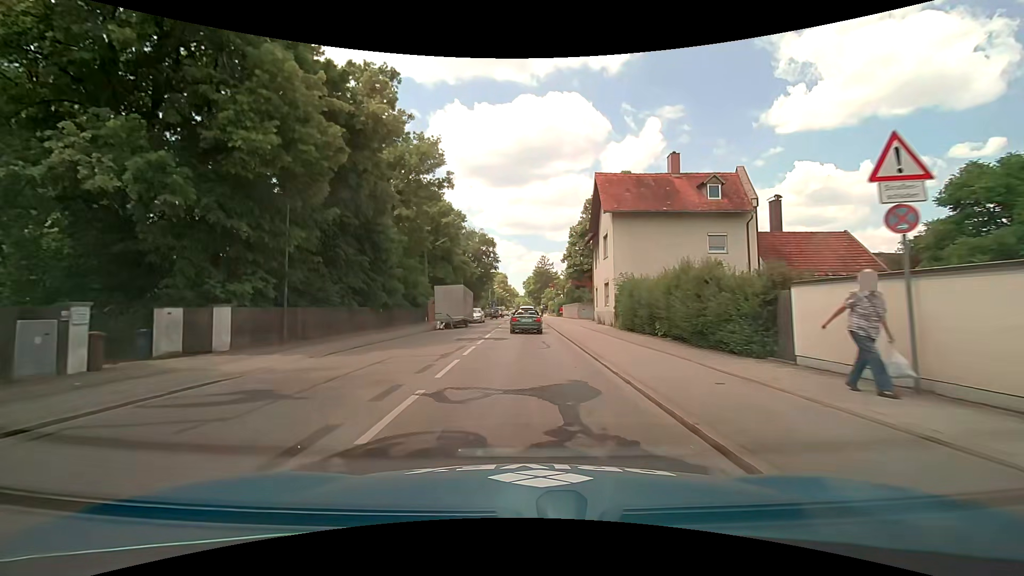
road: tertiary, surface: asphalt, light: Day
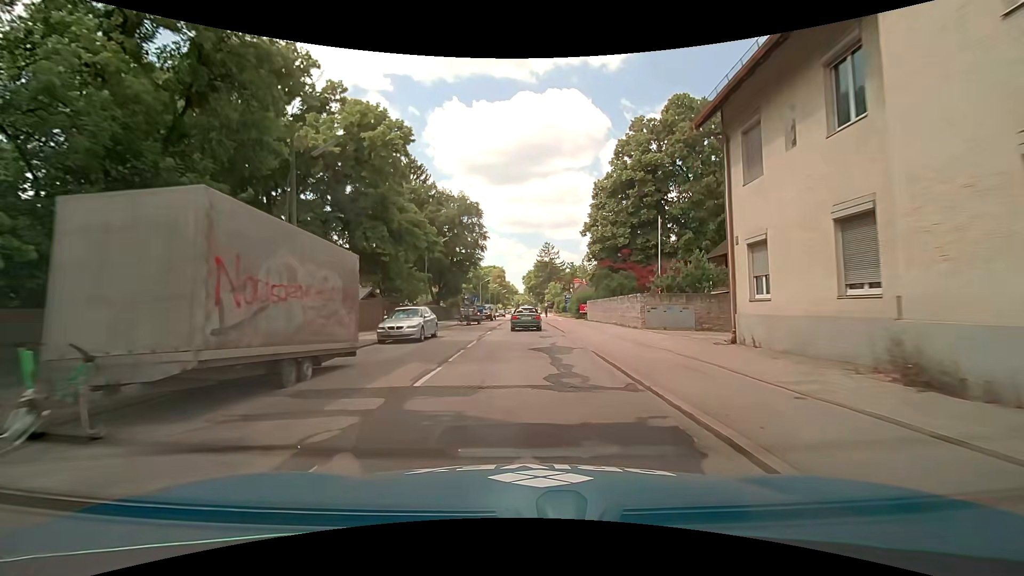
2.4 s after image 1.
(-0.1, +28.6) m; 0°
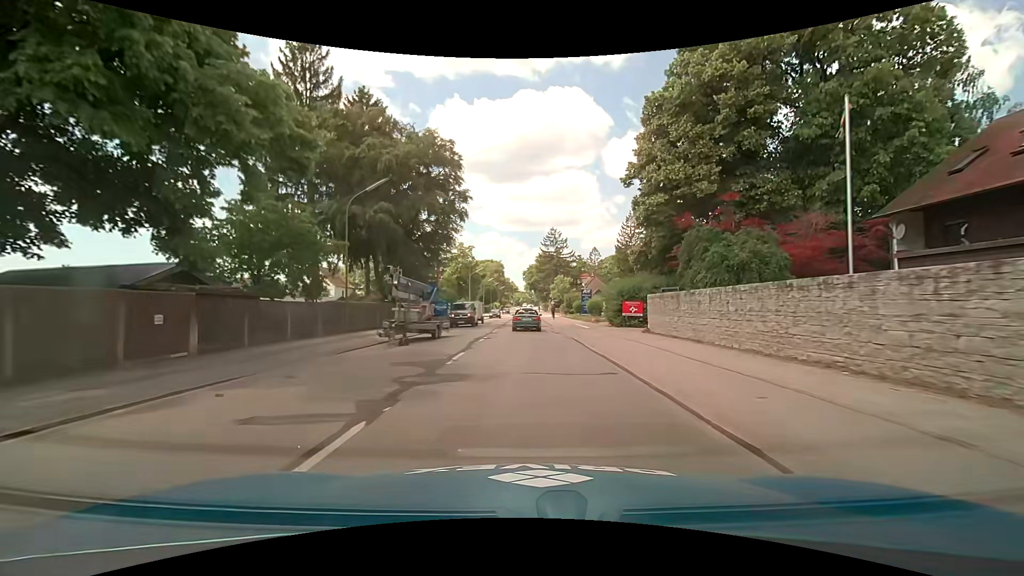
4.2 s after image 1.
(-0.1, +22.1) m; 0°
(0, +10) (0, +20) (0, +30) (0, +40) (0, +50) (0, +60) (0, +70) (+1, +80) (+1, +90) (+1, +100) m
